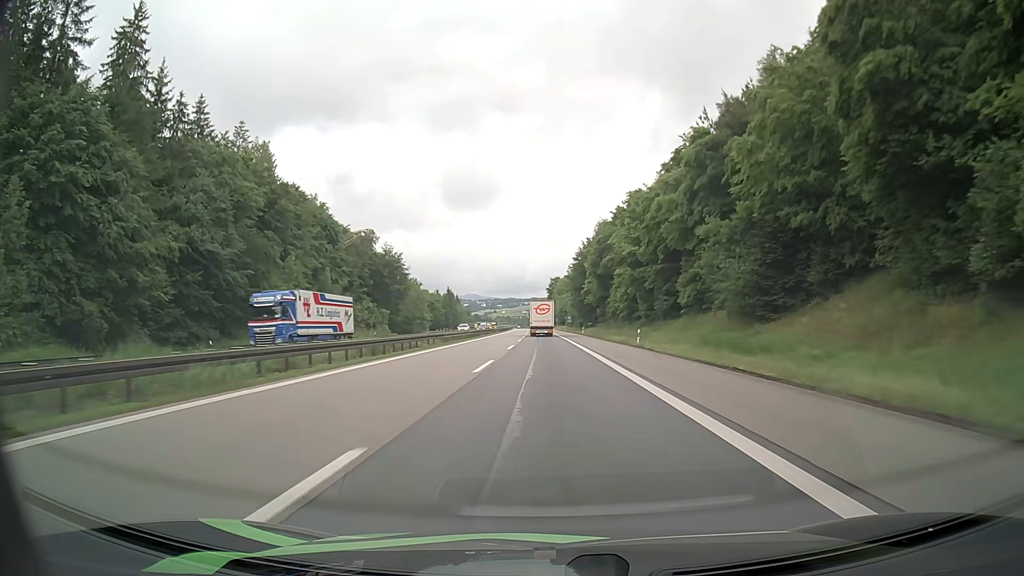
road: motorway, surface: asphalt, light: Day
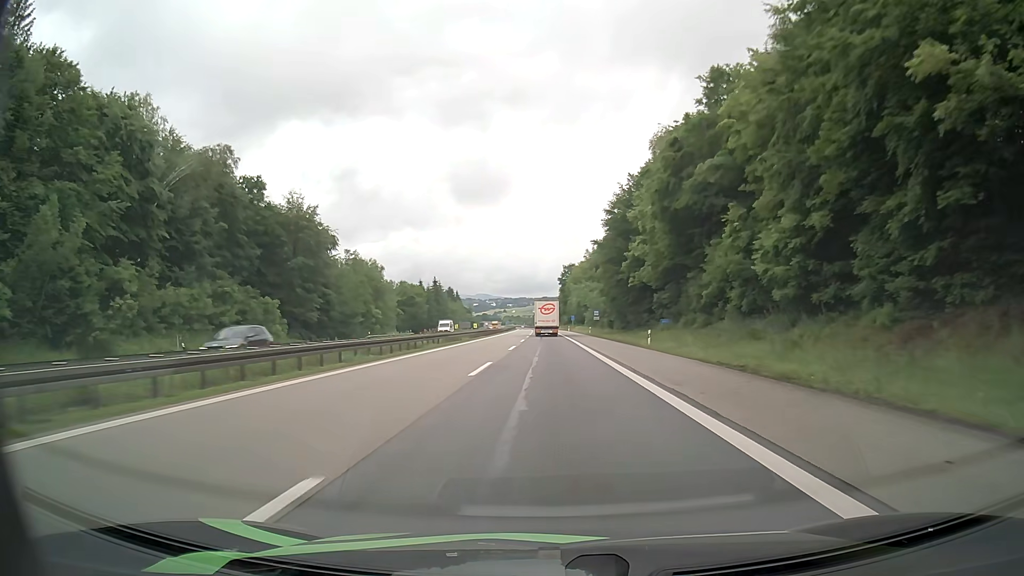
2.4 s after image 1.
(-0.6, +55.4) m; -1°
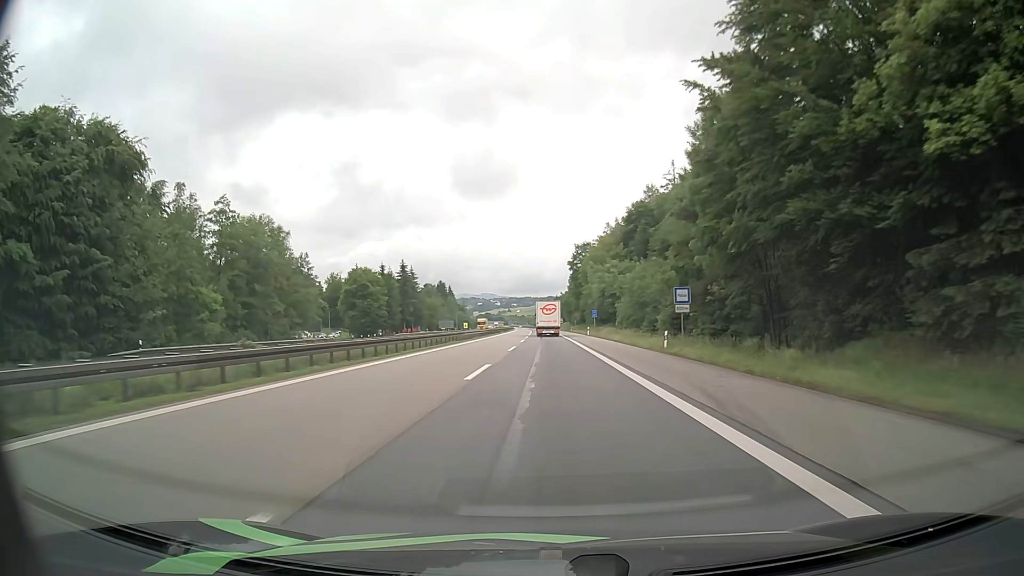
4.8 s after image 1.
(-0.3, +55.4) m; -1°
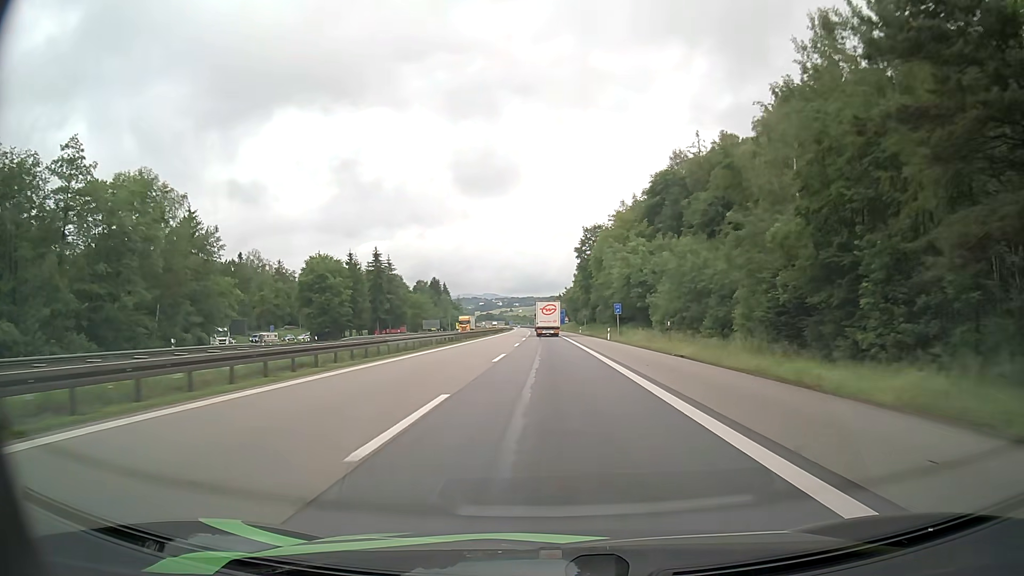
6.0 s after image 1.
(0.0, +27.7) m; 0°
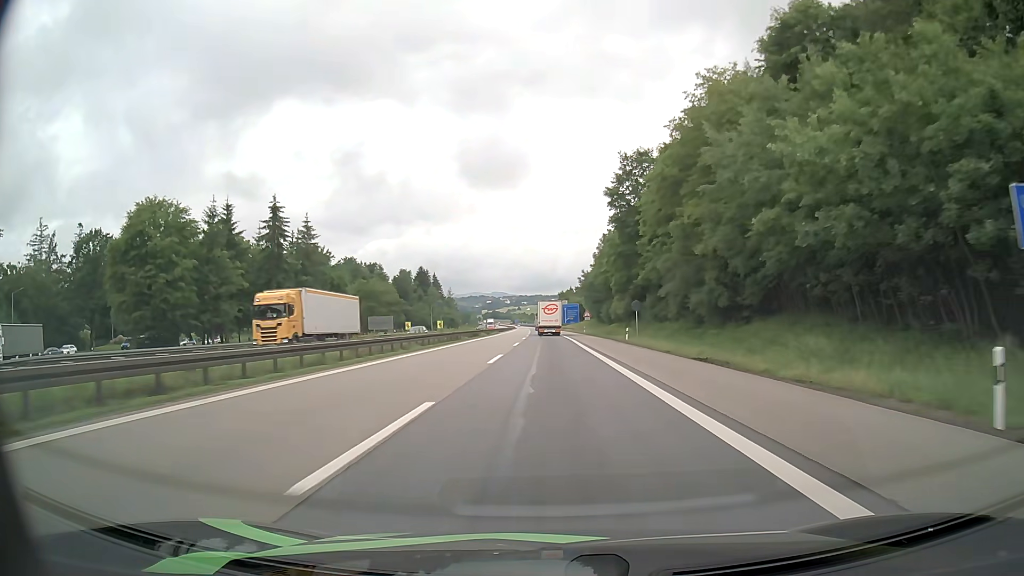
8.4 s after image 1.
(-0.1, +55.5) m; 0°
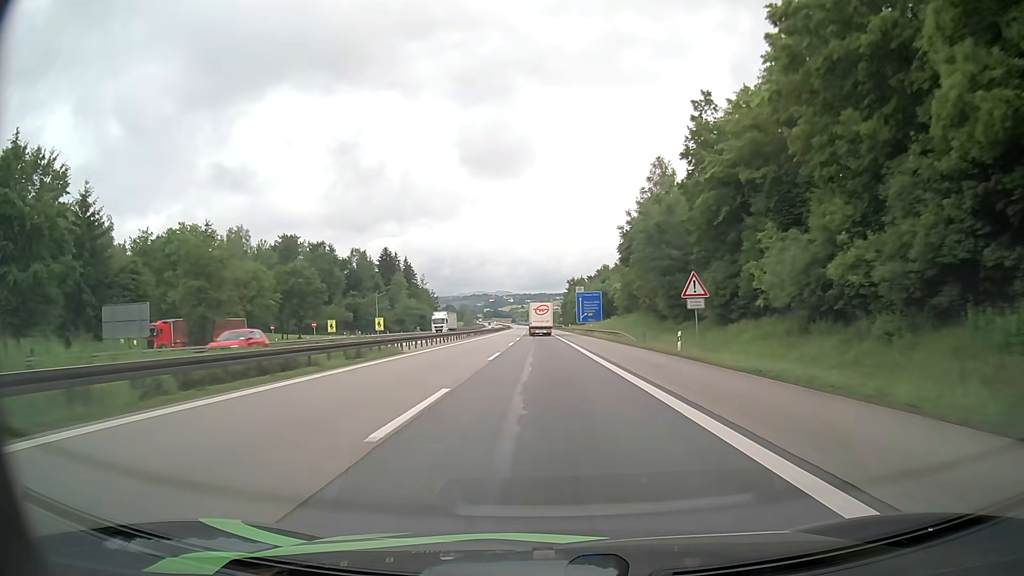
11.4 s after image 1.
(-0.7, +69.2) m; -1°
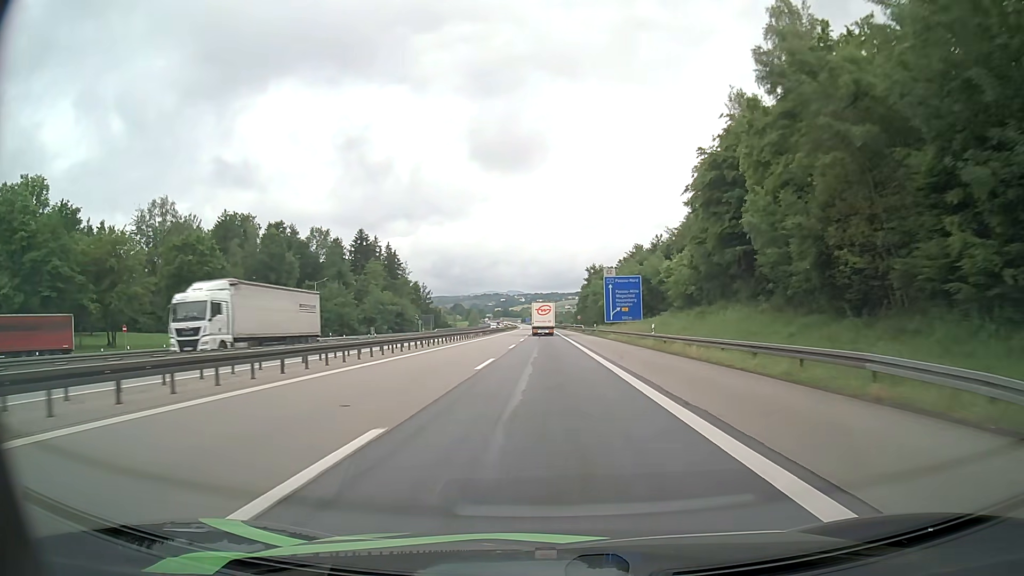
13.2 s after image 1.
(-0.3, +41.5) m; -1°
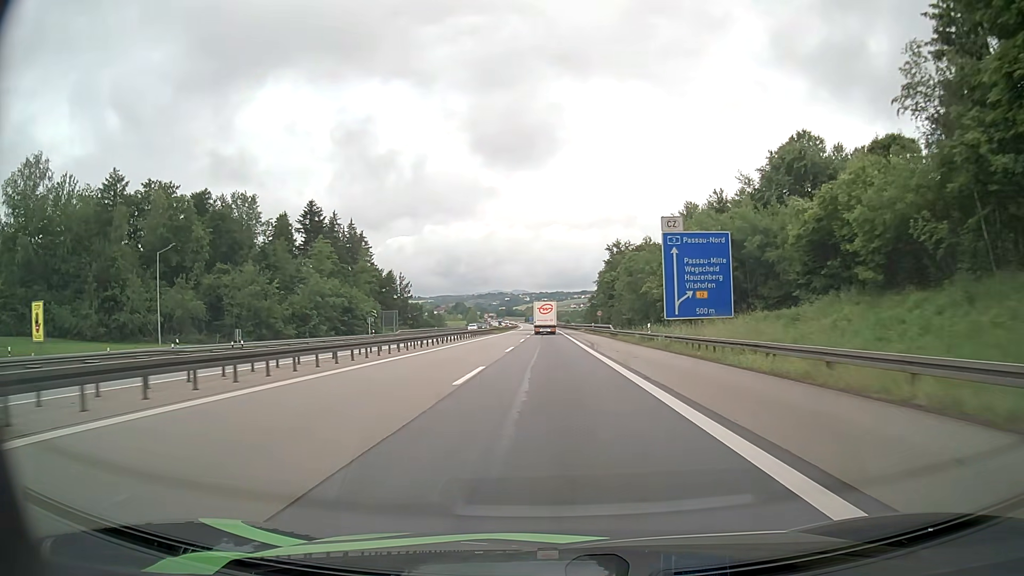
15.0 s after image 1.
(-0.1, +41.4) m; -1°
(0, +10) (0, +20) (0, +30) (0, +40) (0, +50) (0, +60) (0, +70) (0, +80) (0, +90) (0, +100) m
